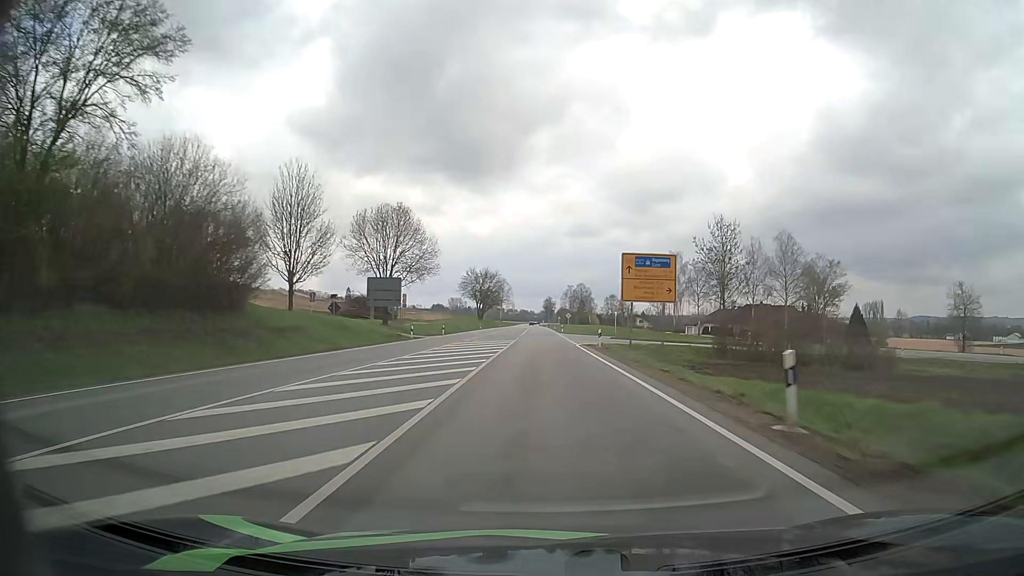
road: primary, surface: asphalt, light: Day
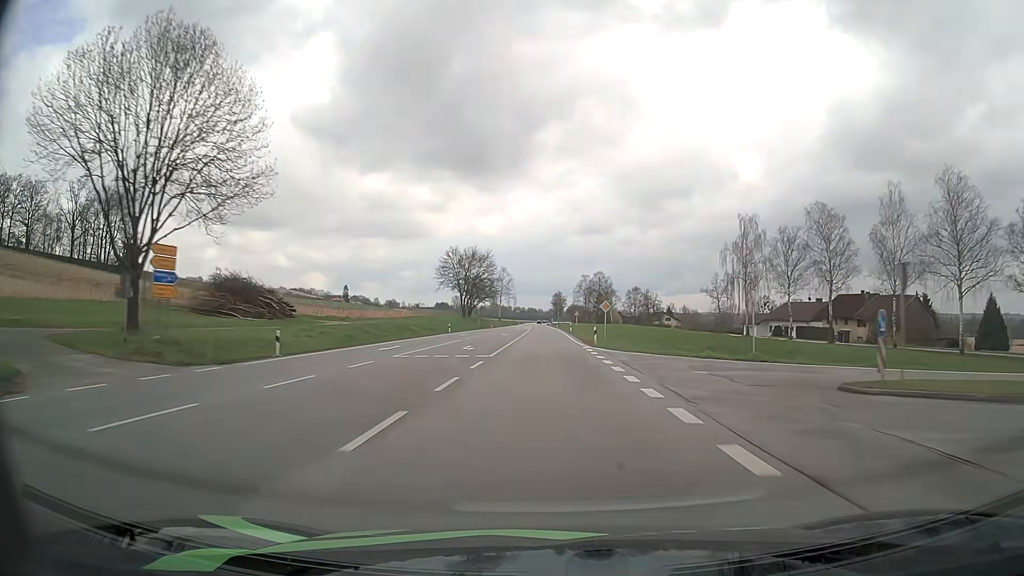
(-0.3, +47.9) m; -1°
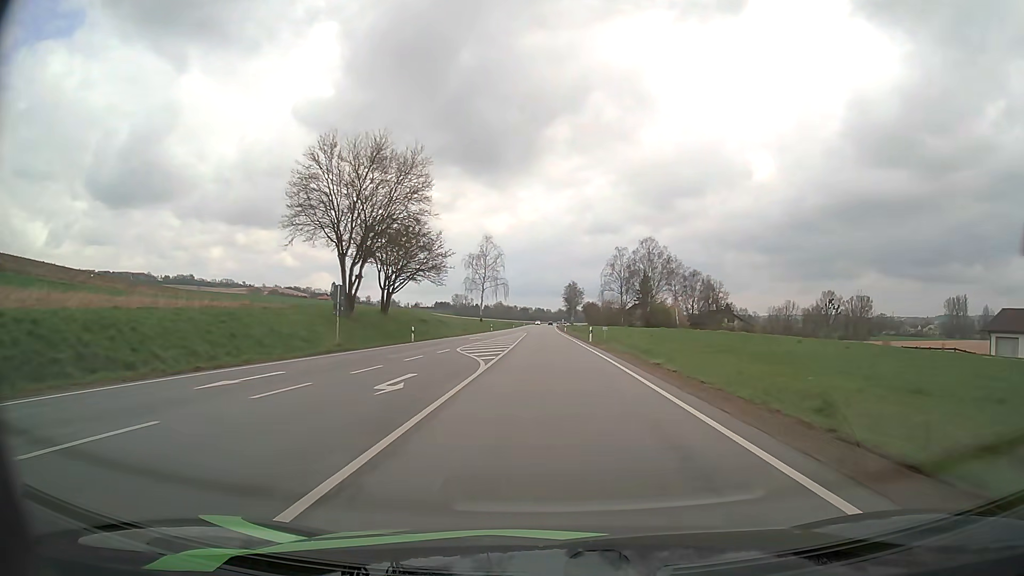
(-0.4, +79.8) m; -1°
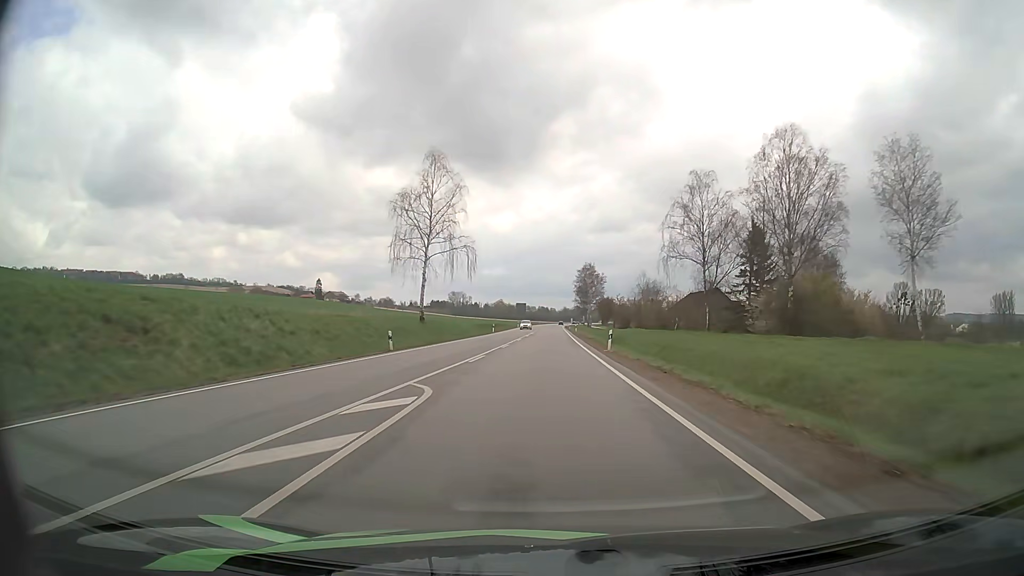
(-0.2, +63.9) m; 0°
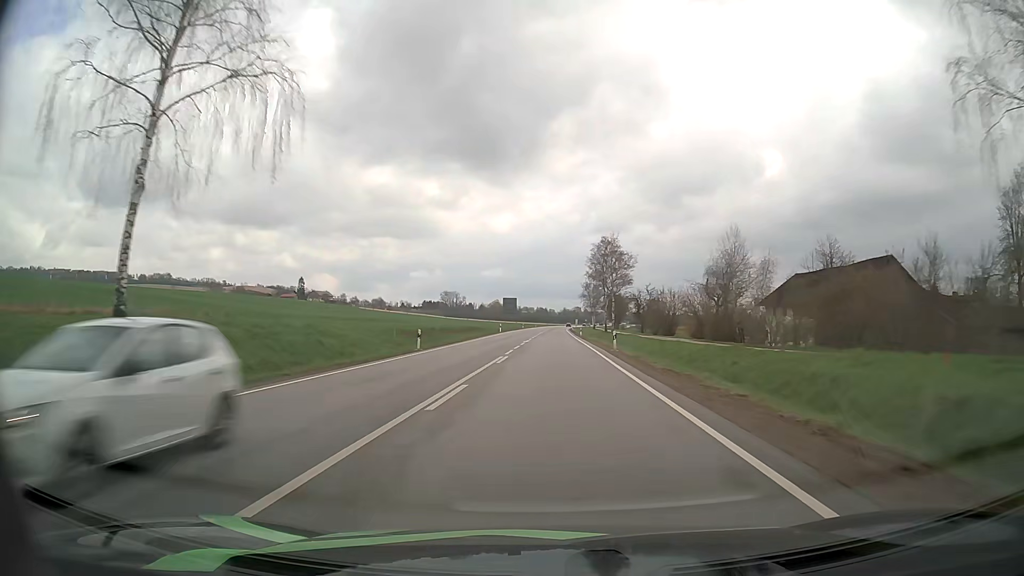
(0.0, +47.9) m; 0°
(0, +10) (0, +20) (0, +30) (0, +40) (0, +50) (+1, +60) (+1, +70) (+1, +80) (+1, +90) (+1, +100) m
